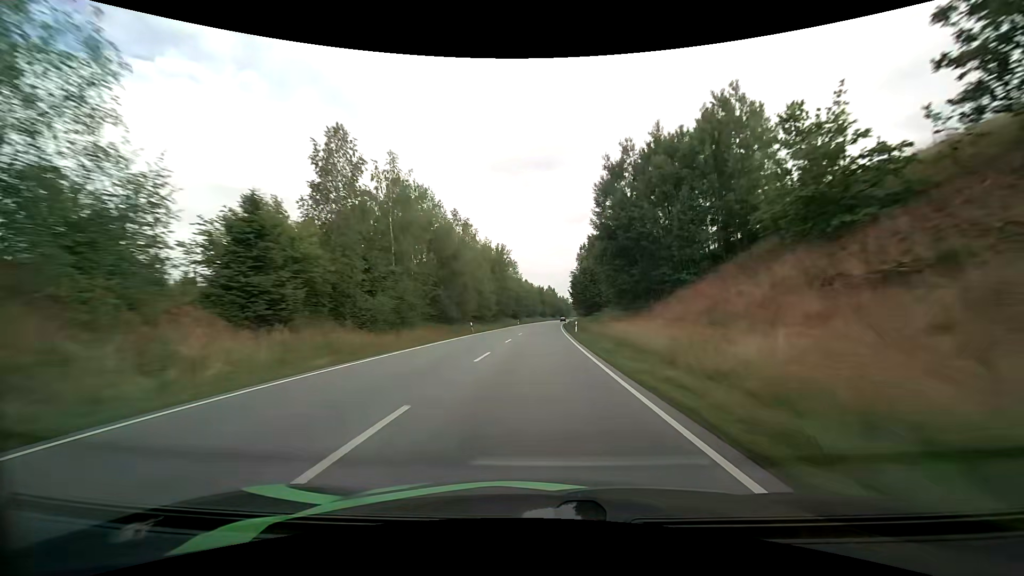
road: primary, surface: asphalt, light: Day
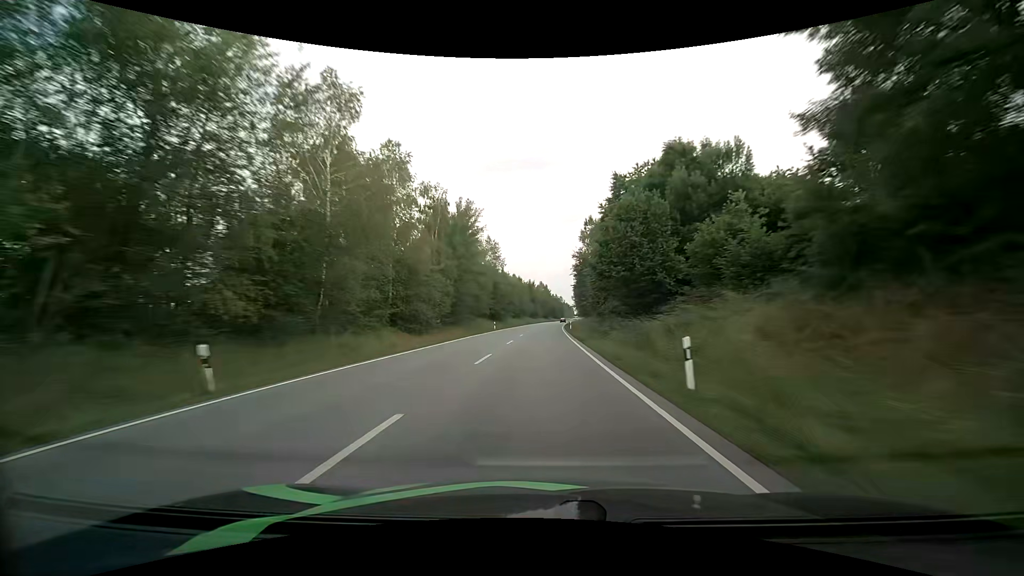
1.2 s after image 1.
(+0.3, +35.8) m; +1°
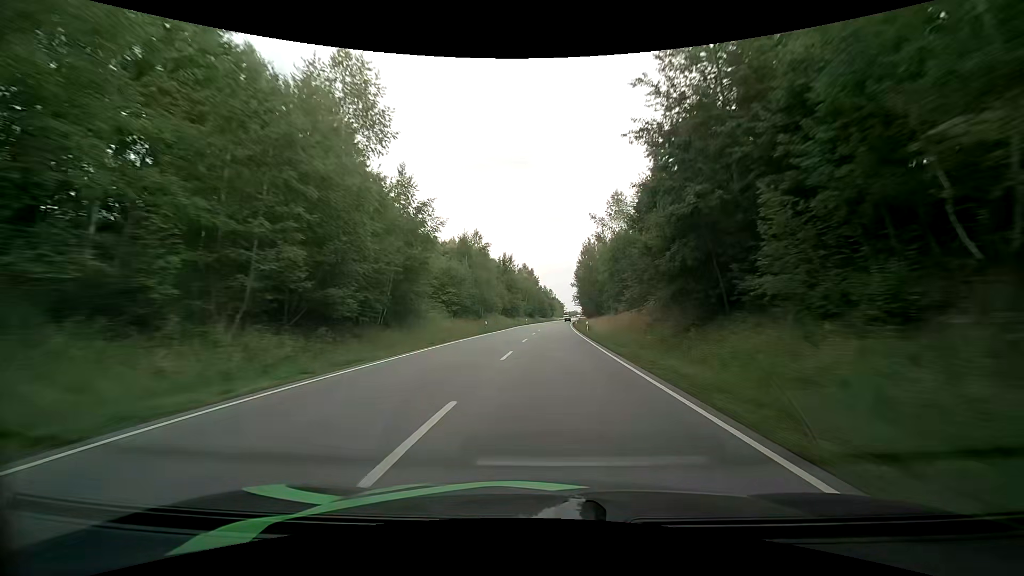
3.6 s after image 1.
(+1.3, +69.5) m; +2°
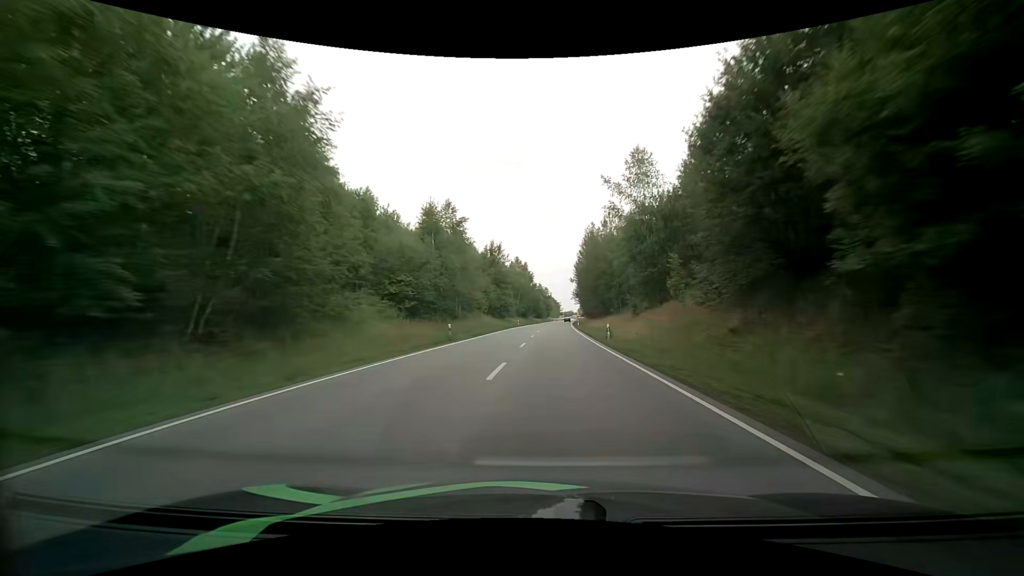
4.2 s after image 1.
(+0.1, +16.9) m; 0°
(0, +10) (0, +20) (+1, +30) (+1, +40) (+1, +50) (+2, +60) (+3, +70) (+3, +80) (+4, +90) (+5, +100) m
